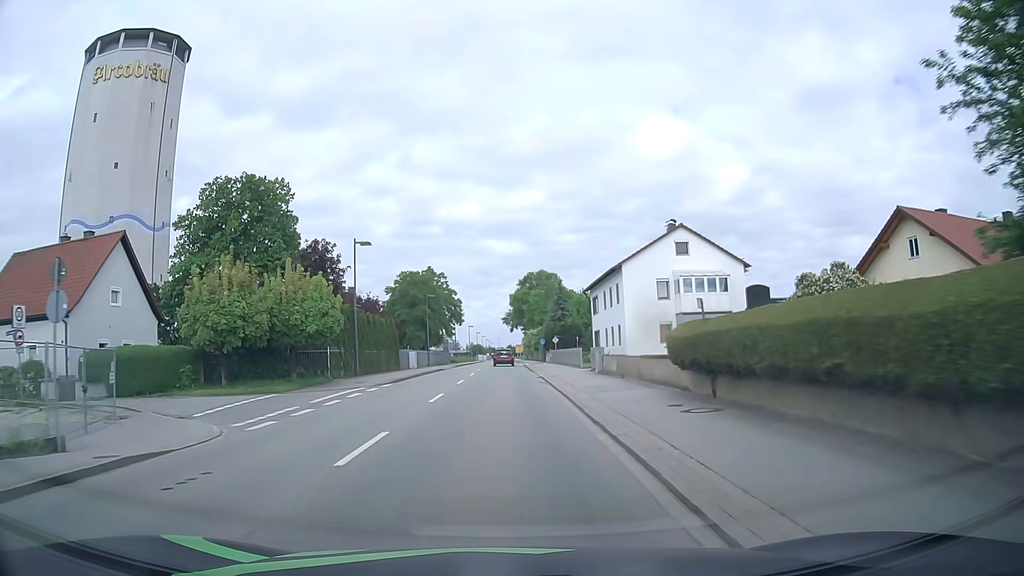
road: primary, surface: asphalt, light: Day
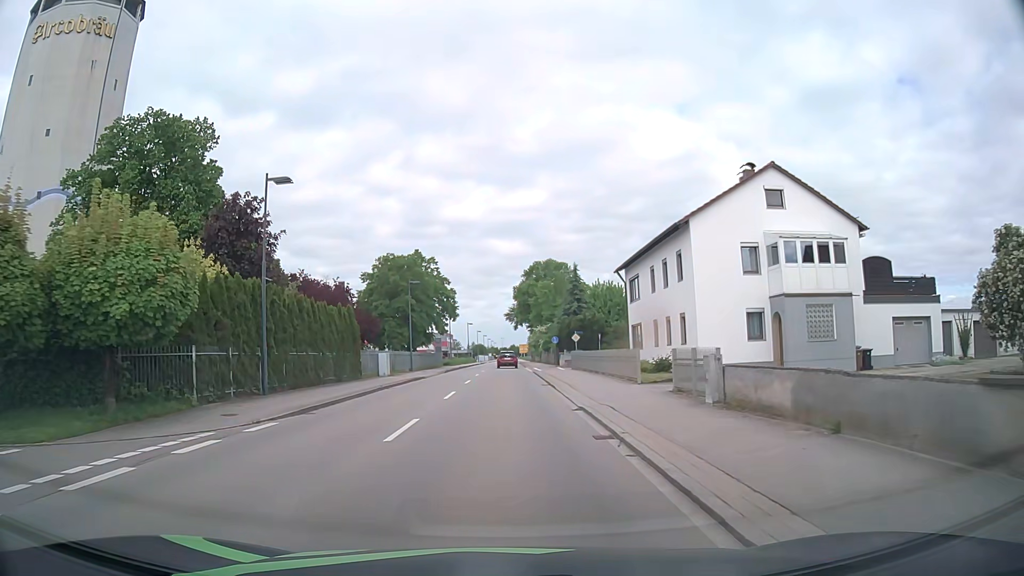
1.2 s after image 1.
(-0.1, +15.6) m; 0°
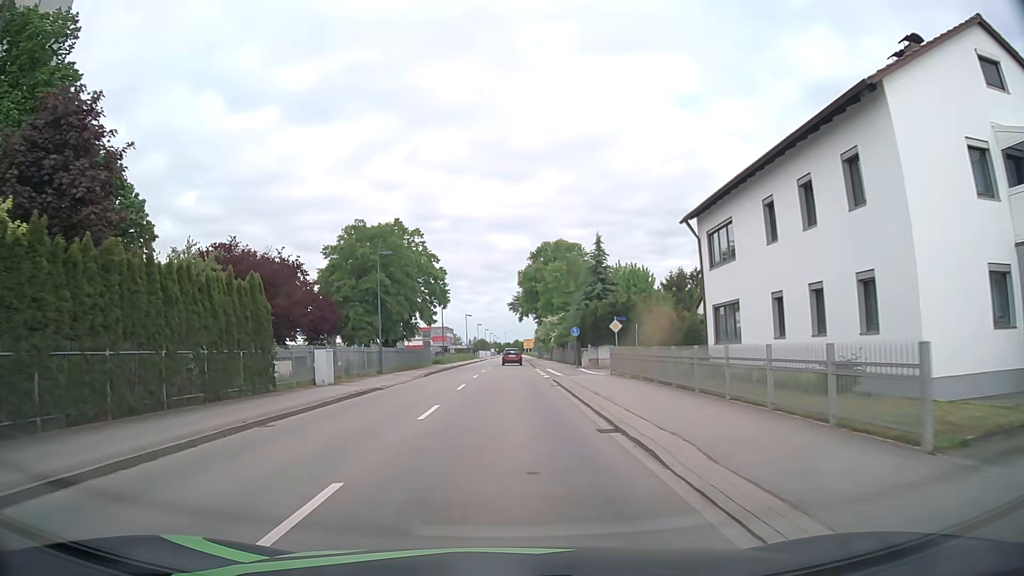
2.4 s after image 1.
(0.0, +15.5) m; 0°
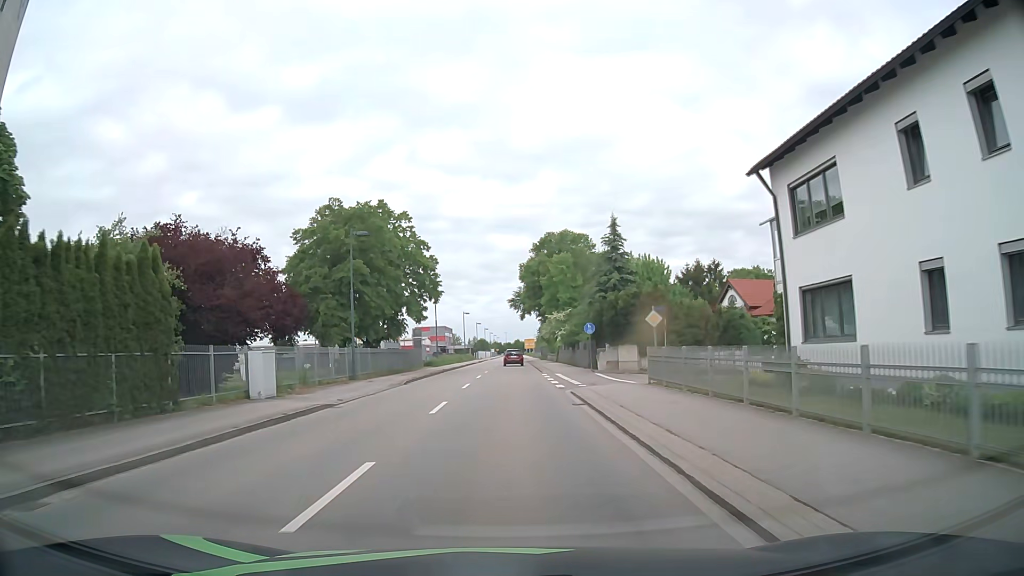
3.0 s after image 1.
(0.0, +7.8) m; 0°
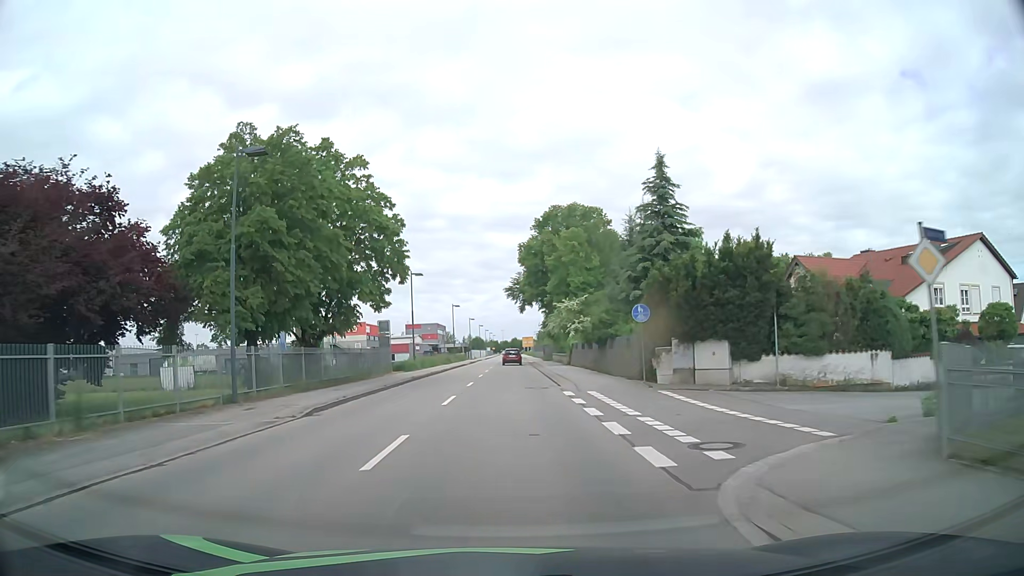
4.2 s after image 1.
(0.0, +15.5) m; 0°
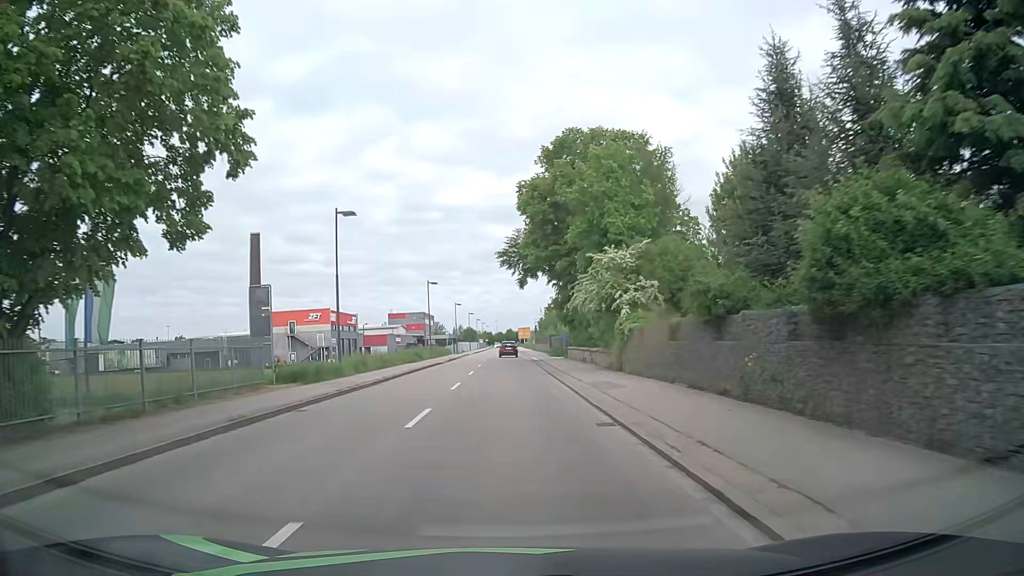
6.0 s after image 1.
(+0.1, +23.4) m; 0°
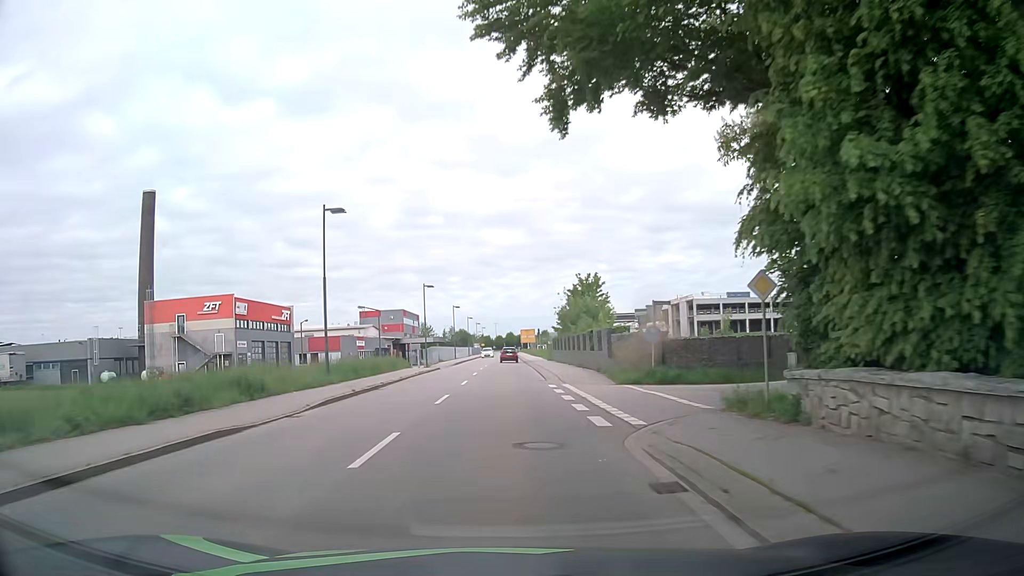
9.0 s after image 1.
(+0.2, +39.7) m; 0°
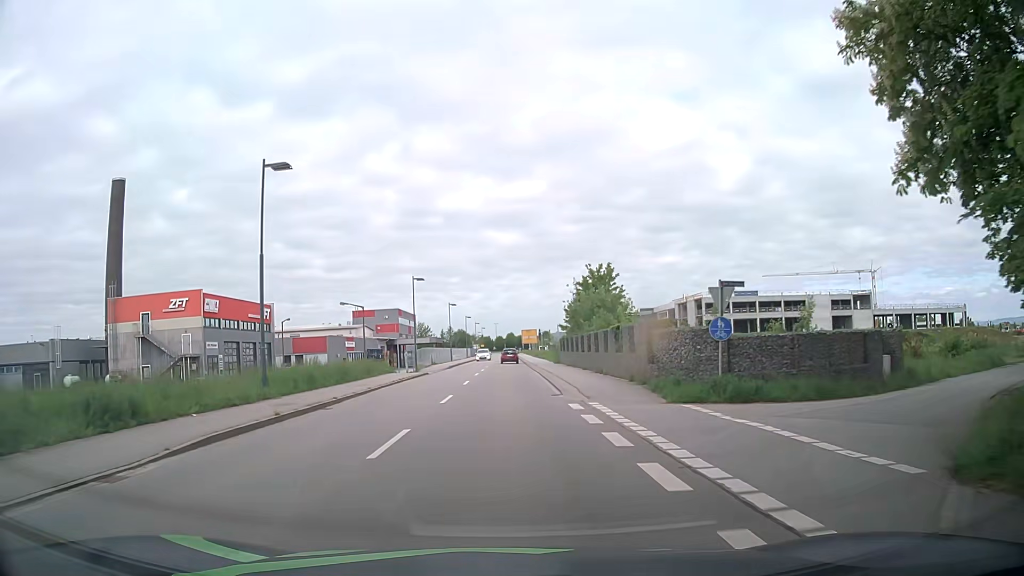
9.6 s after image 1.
(0.0, +8.0) m; 0°
(0, +10) (0, +20) (0, +30) (0, +40) (0, +50) (0, +60) (0, +70) (0, +80) (-1, +90) (-1, +100) m
